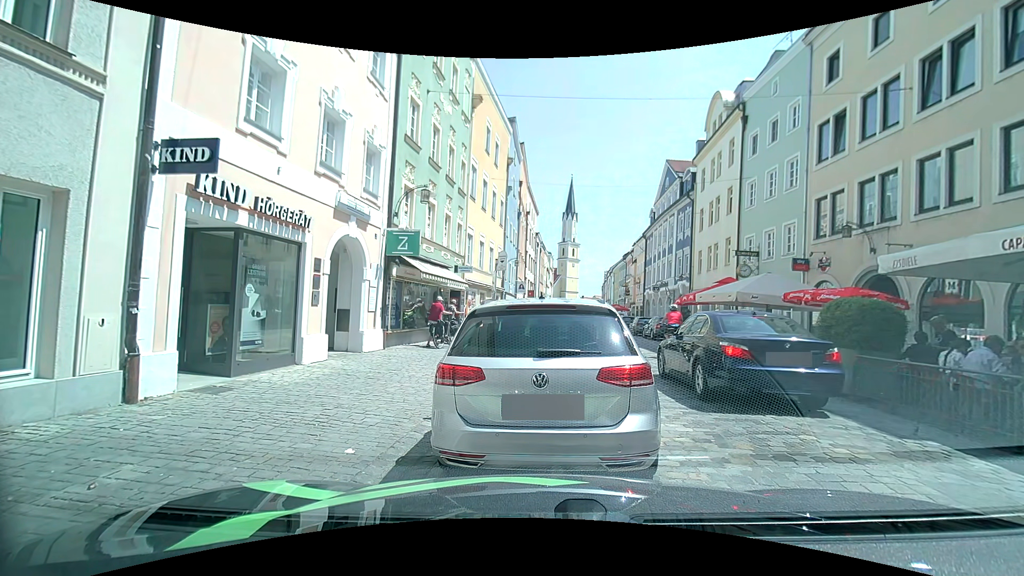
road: residential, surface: sett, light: Day
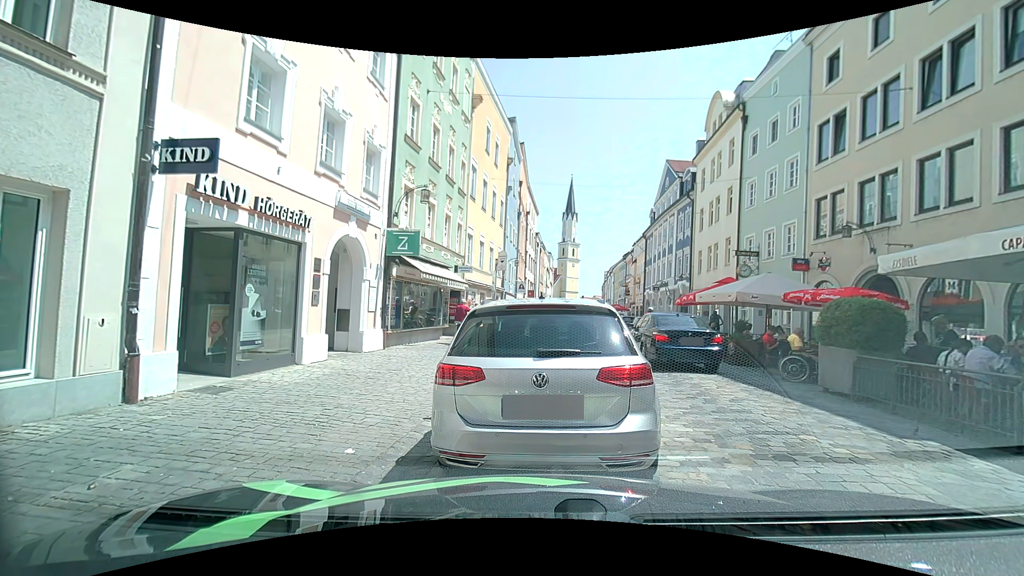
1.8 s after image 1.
(0.0, 0.0) m; 0°
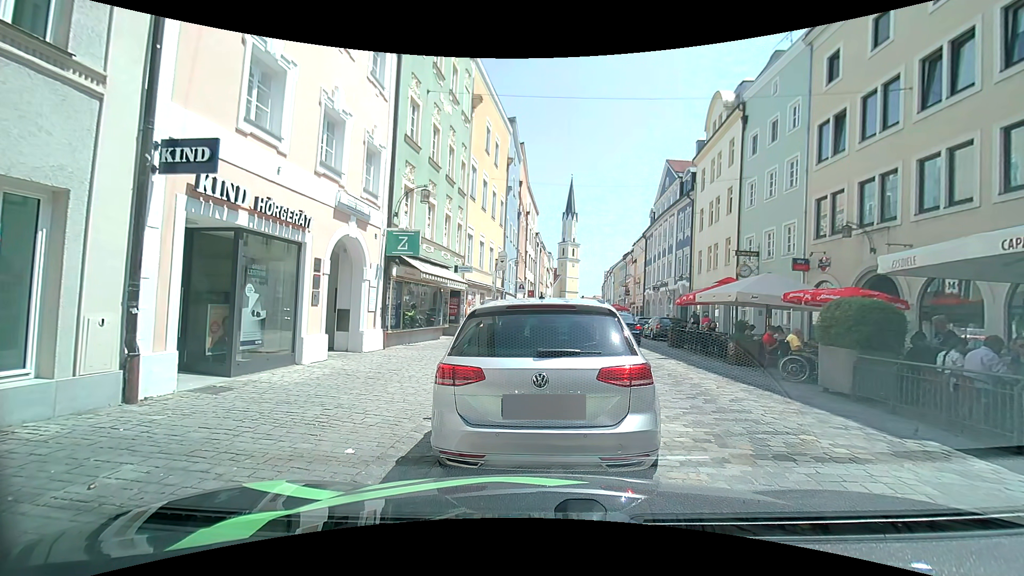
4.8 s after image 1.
(0.0, 0.0) m; 0°
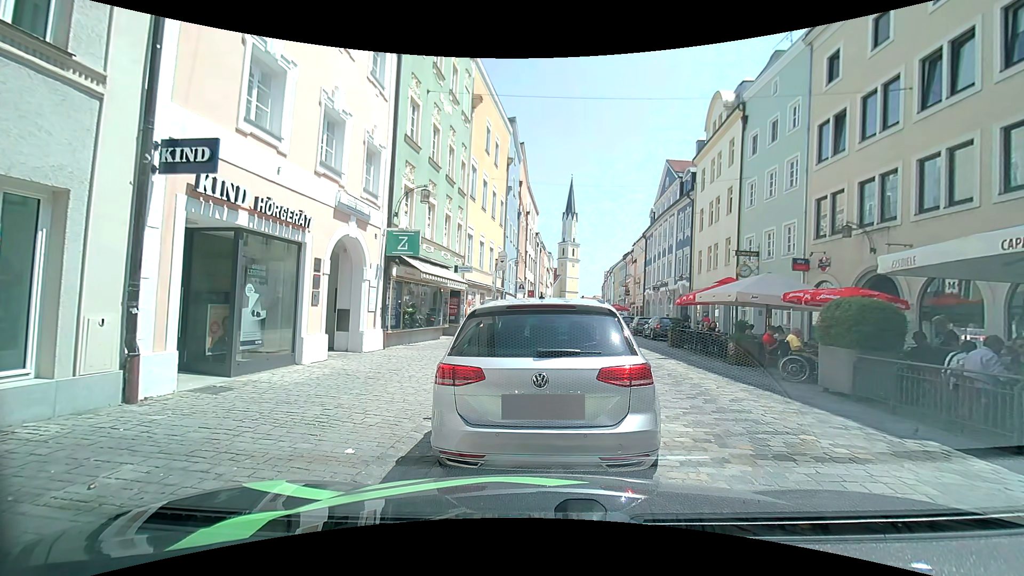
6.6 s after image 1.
(0.0, 0.0) m; 0°
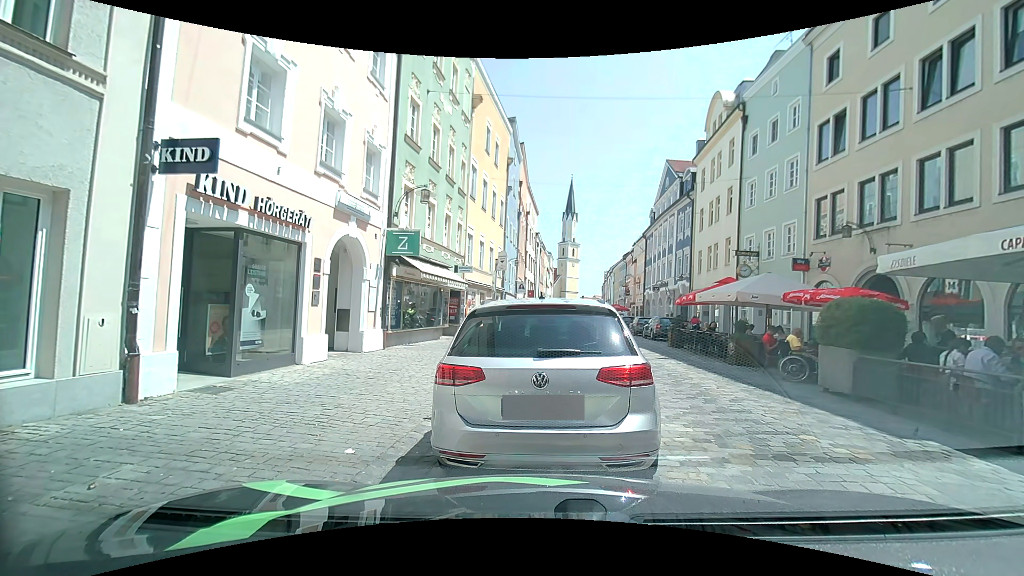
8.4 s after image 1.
(0.0, 0.0) m; 0°
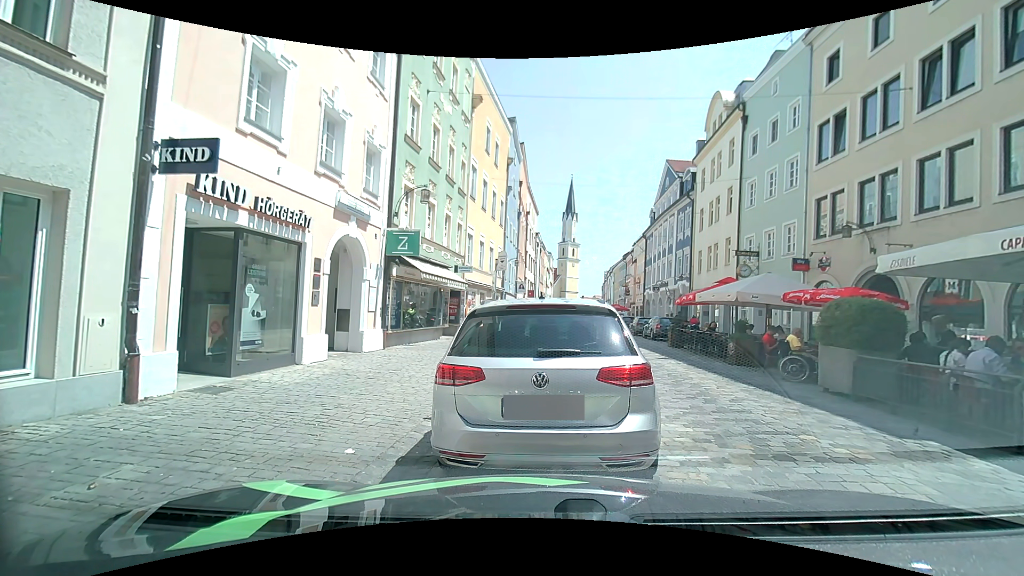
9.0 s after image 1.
(0.0, 0.0) m; 0°
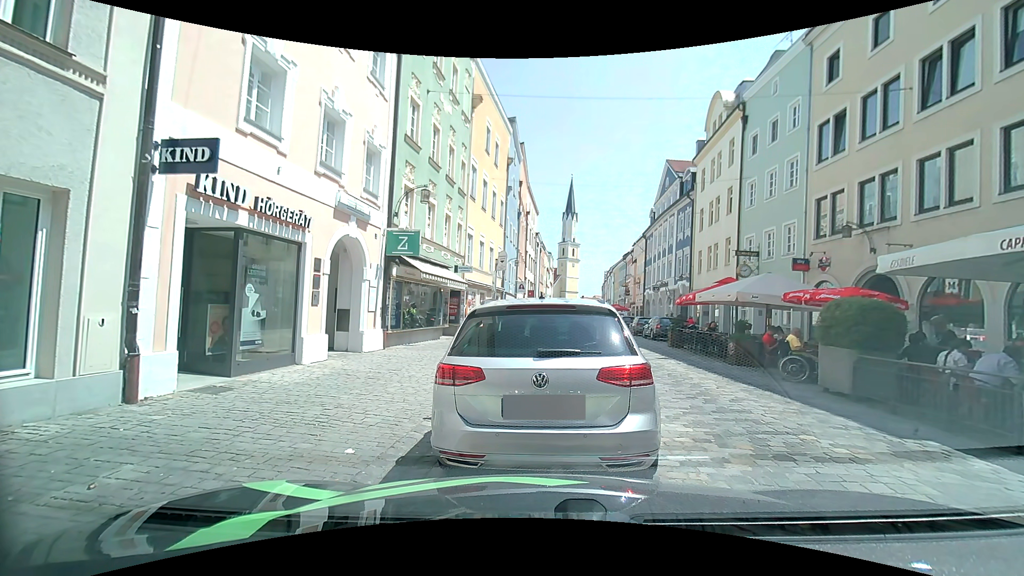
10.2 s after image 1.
(0.0, 0.0) m; 0°
